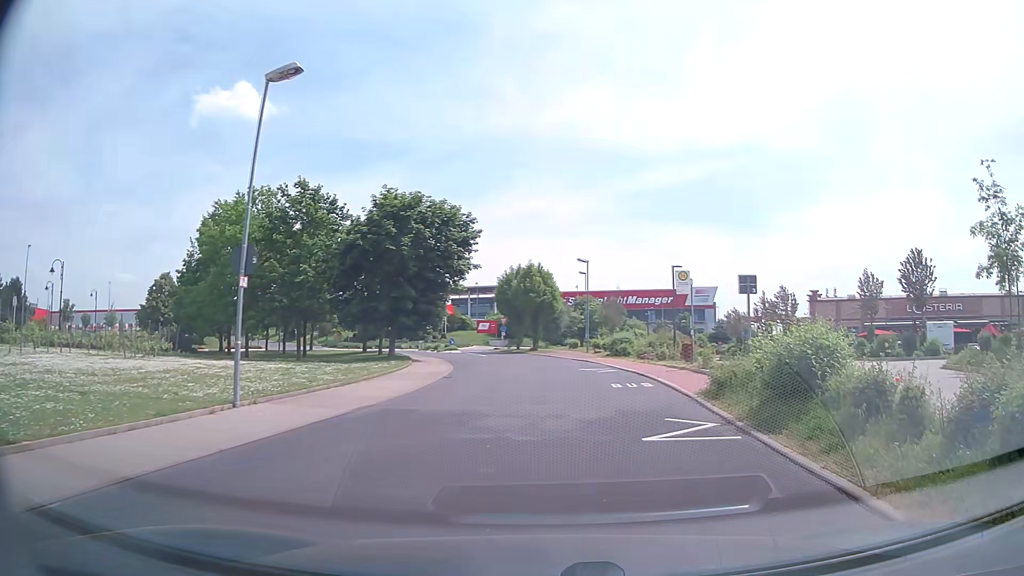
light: Day
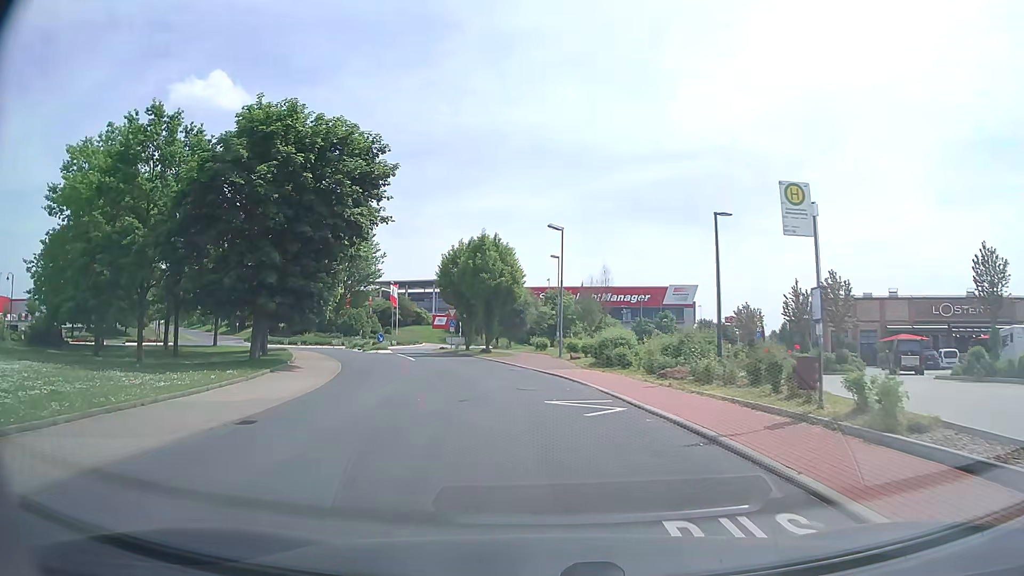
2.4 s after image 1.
(+0.7, +14.1) m; +3°
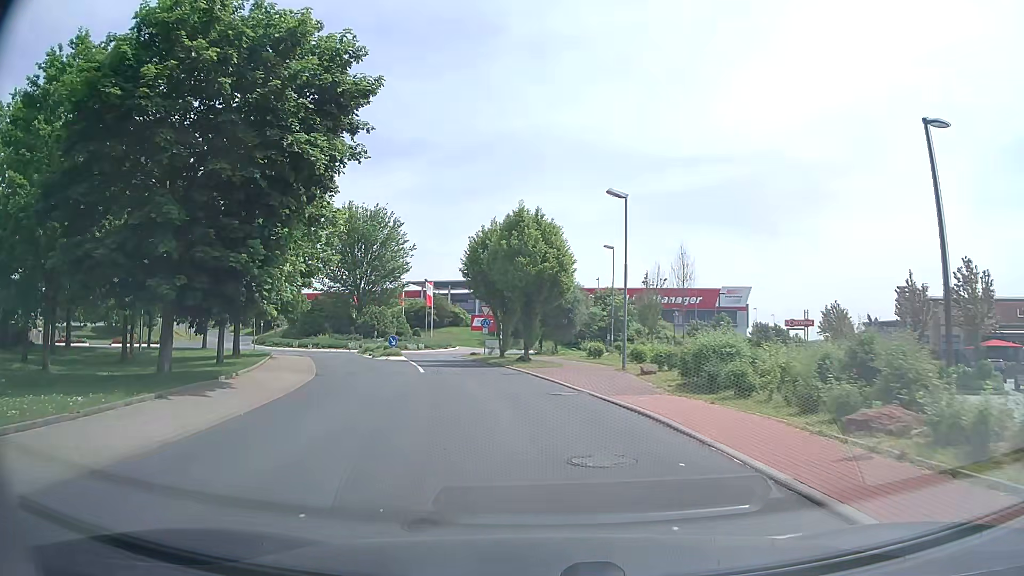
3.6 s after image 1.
(-0.3, +8.8) m; -3°
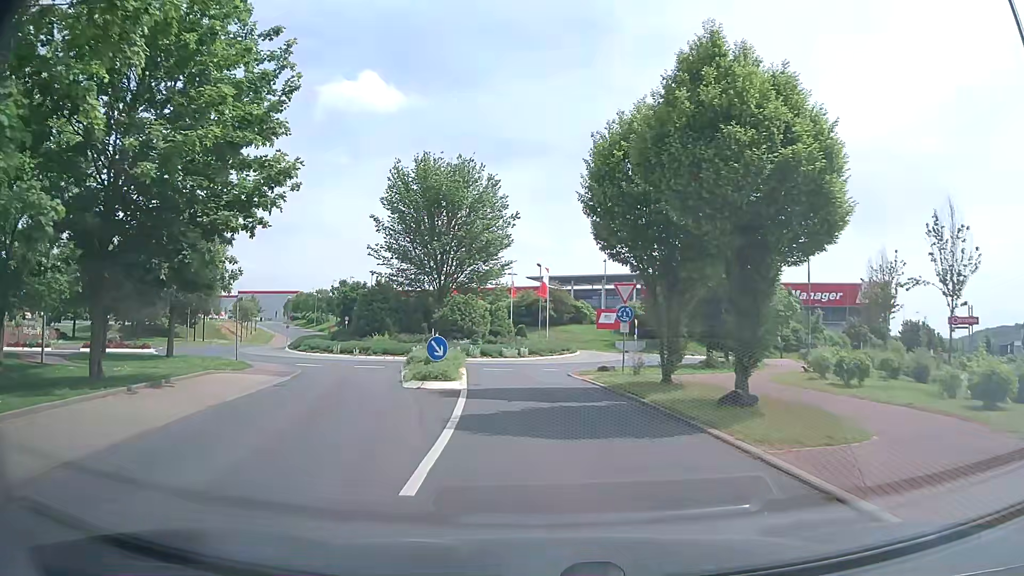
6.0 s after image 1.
(-1.8, +17.4) m; -11°
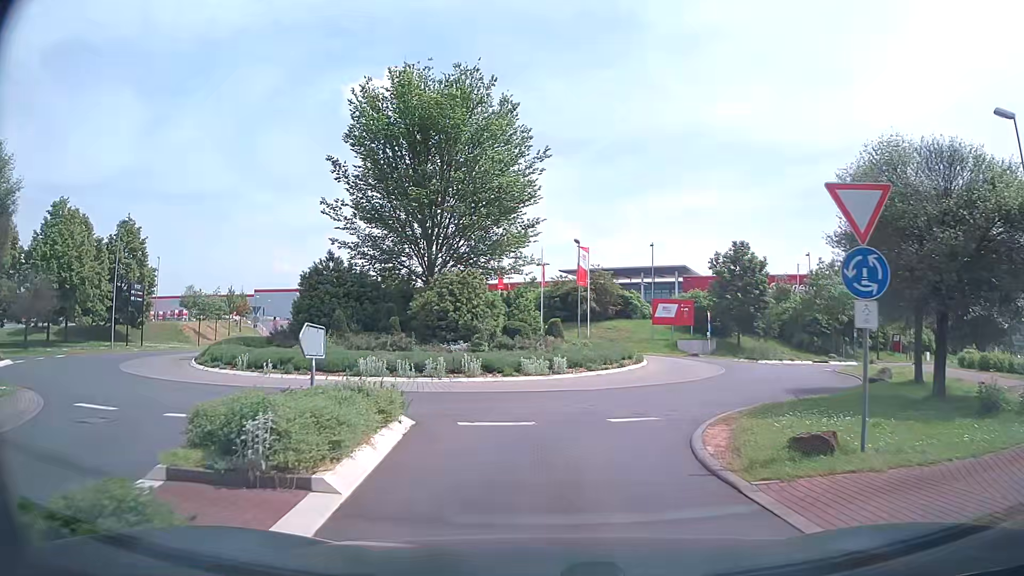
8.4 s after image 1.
(-0.5, +15.5) m; -4°
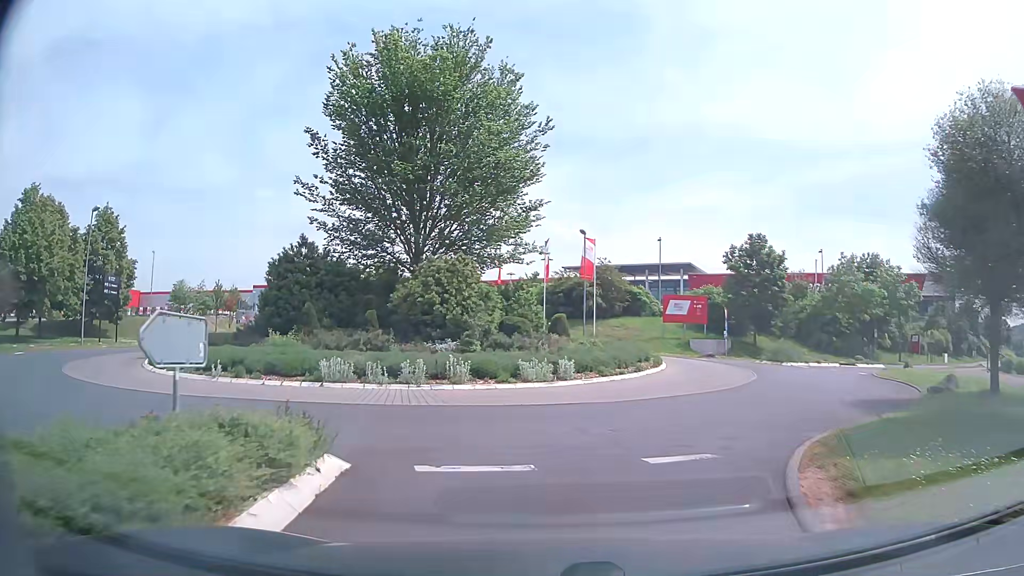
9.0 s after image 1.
(0.0, +3.6) m; +1°
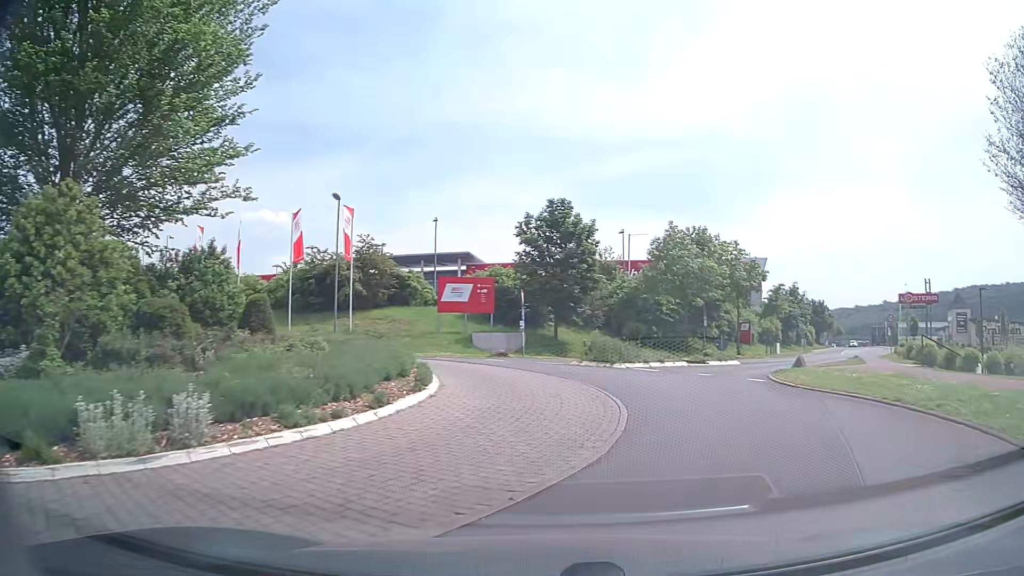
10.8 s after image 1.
(+1.3, +10.5) m; +17°
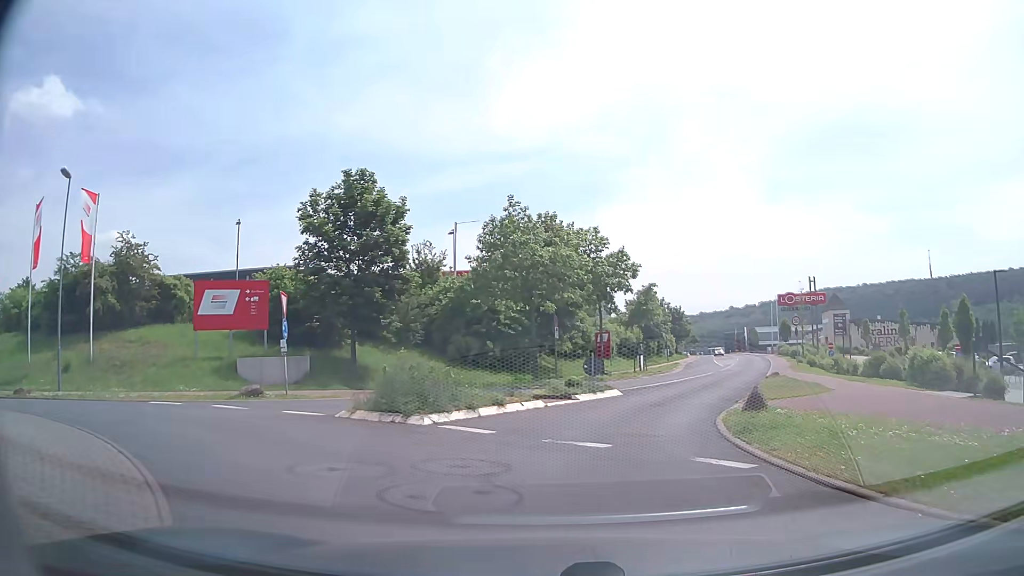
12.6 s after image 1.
(+1.7, +11.0) m; +14°
(+1, +10) (+3, +20) (+7, +29) (+11, +38) (+15, +47) (+18, +57) (+21, +66) (+24, +76) (+27, +86) (+29, +95) m
